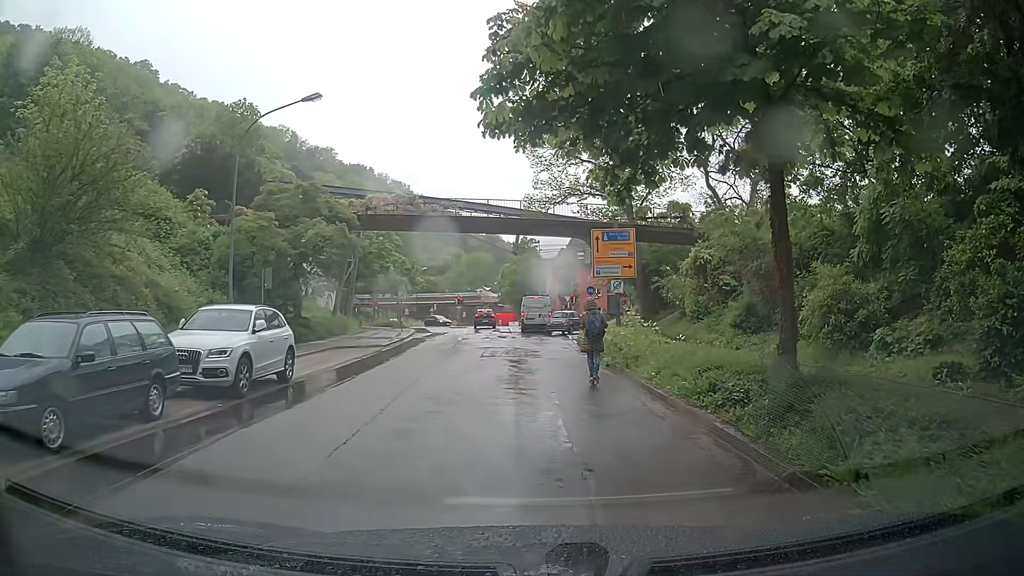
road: unclassified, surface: asphalt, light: Day
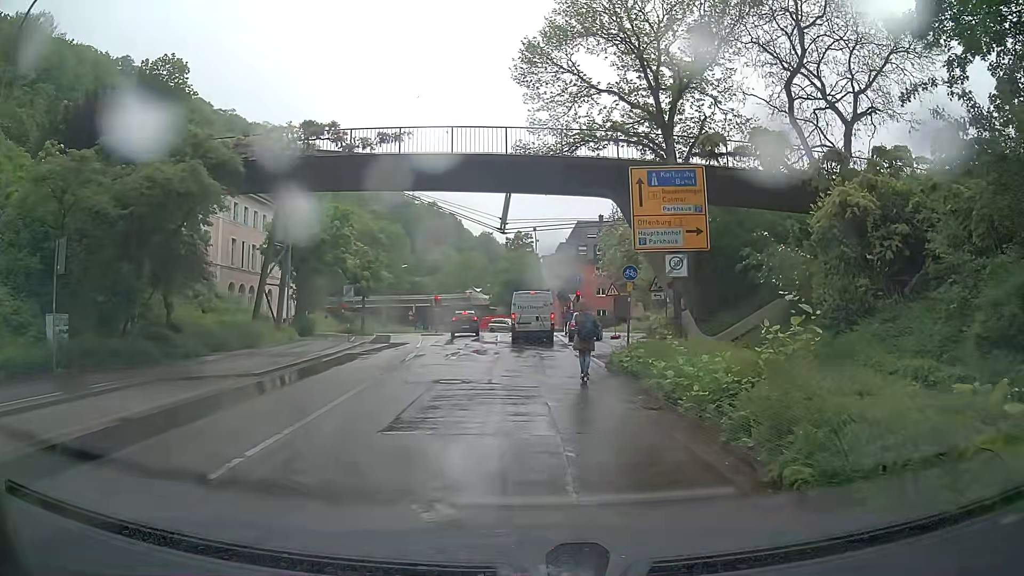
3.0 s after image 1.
(+0.3, +13.7) m; +1°
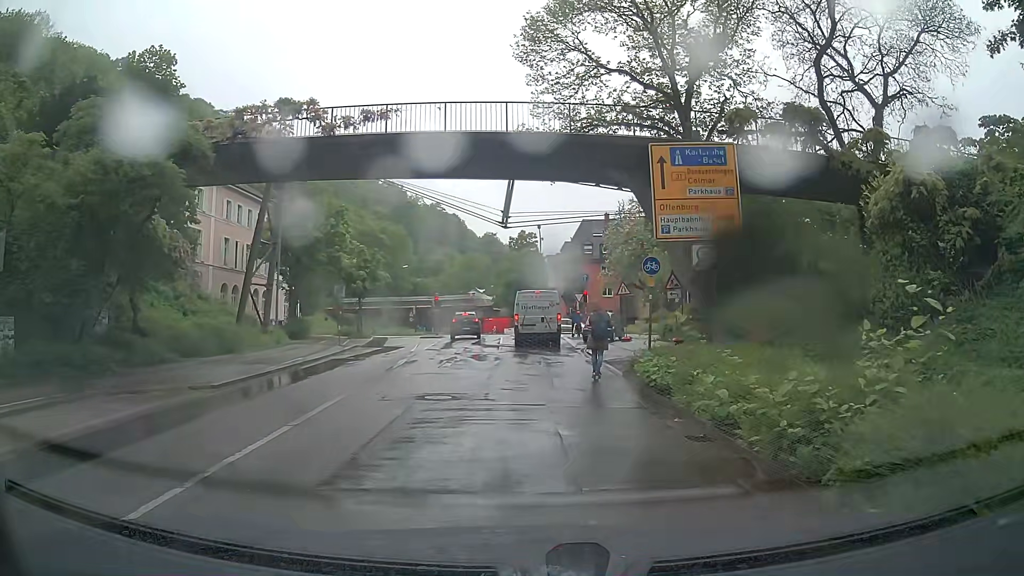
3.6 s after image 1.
(0.0, +2.6) m; -1°
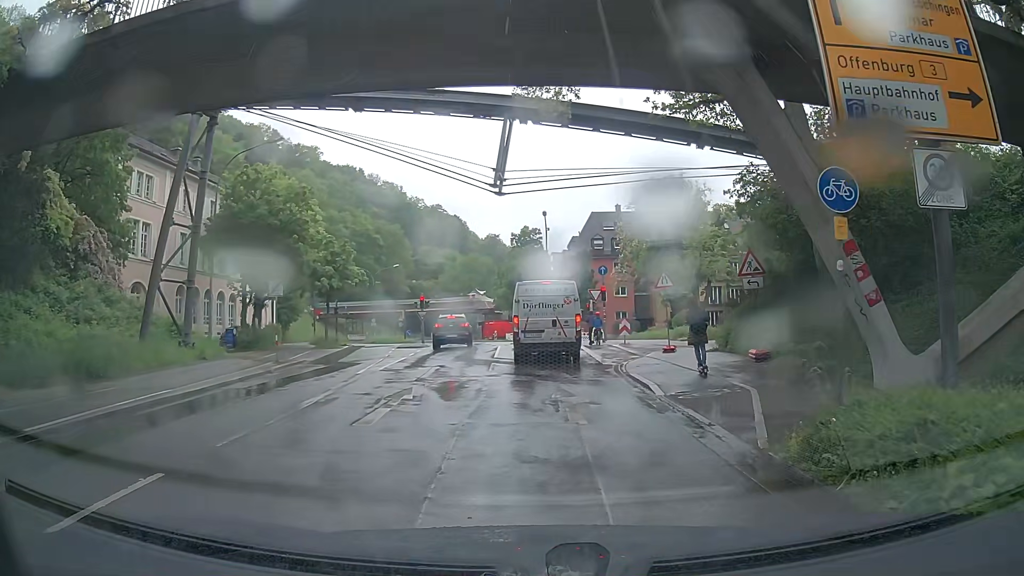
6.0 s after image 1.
(0.0, +9.2) m; -1°
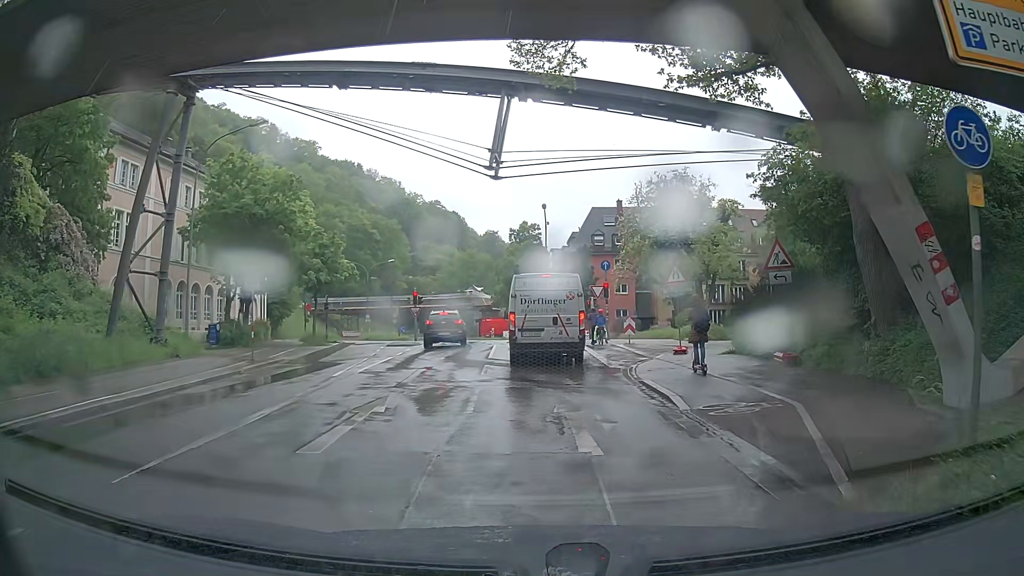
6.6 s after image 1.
(0.0, +2.1) m; +1°
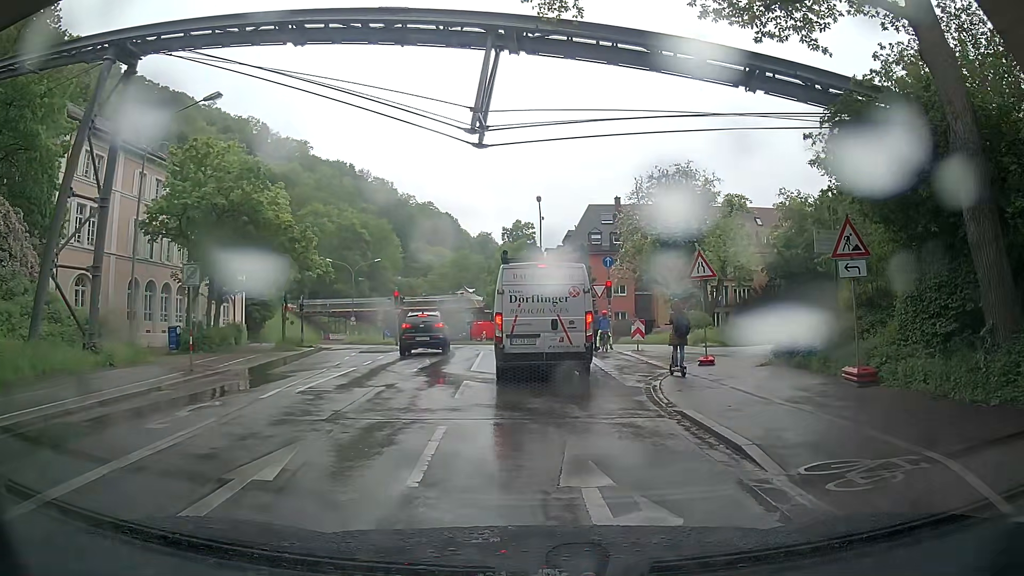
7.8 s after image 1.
(0.0, +4.1) m; -1°
